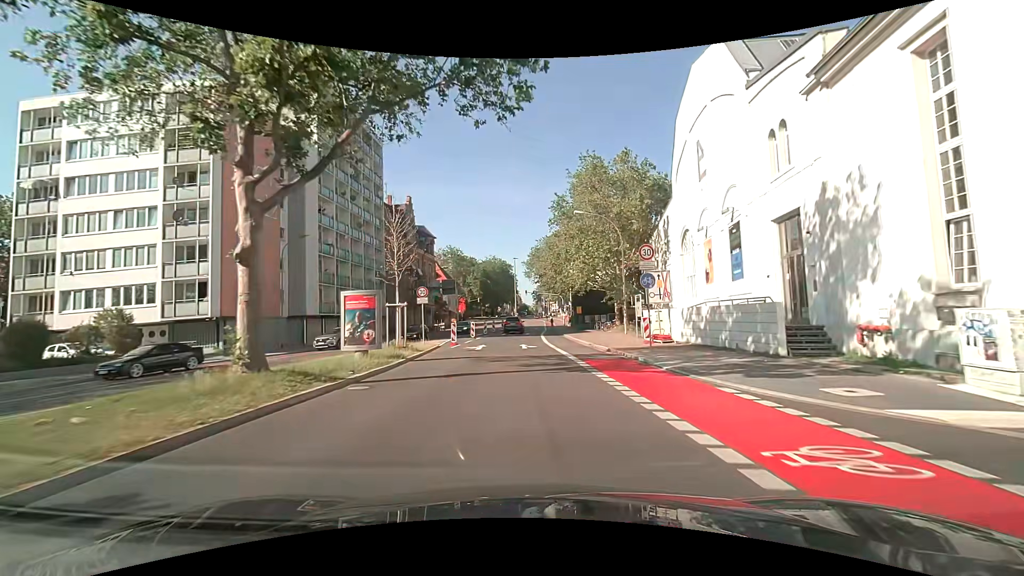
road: secondary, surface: asphalt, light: Day
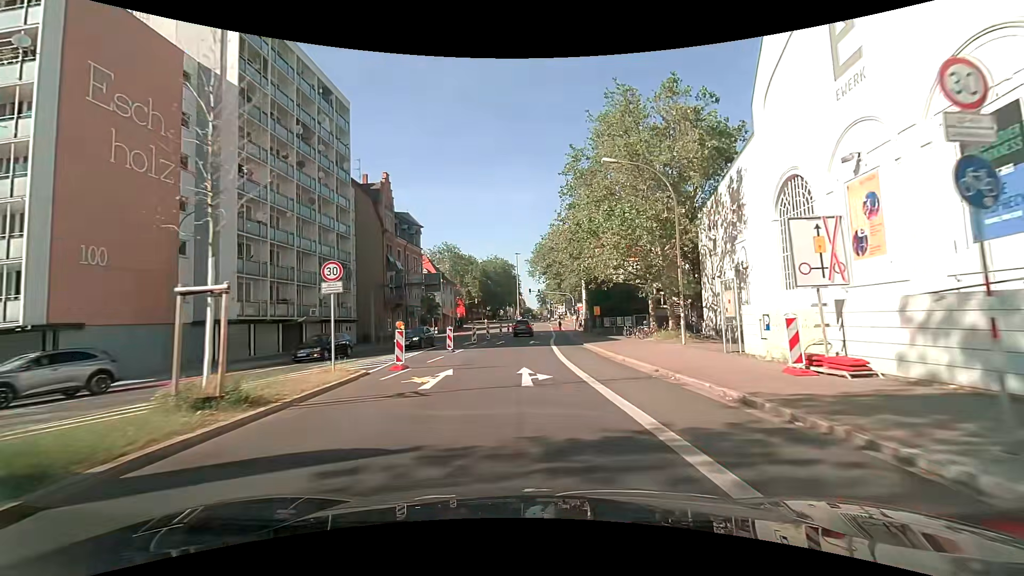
(0.0, +13.3) m; -1°
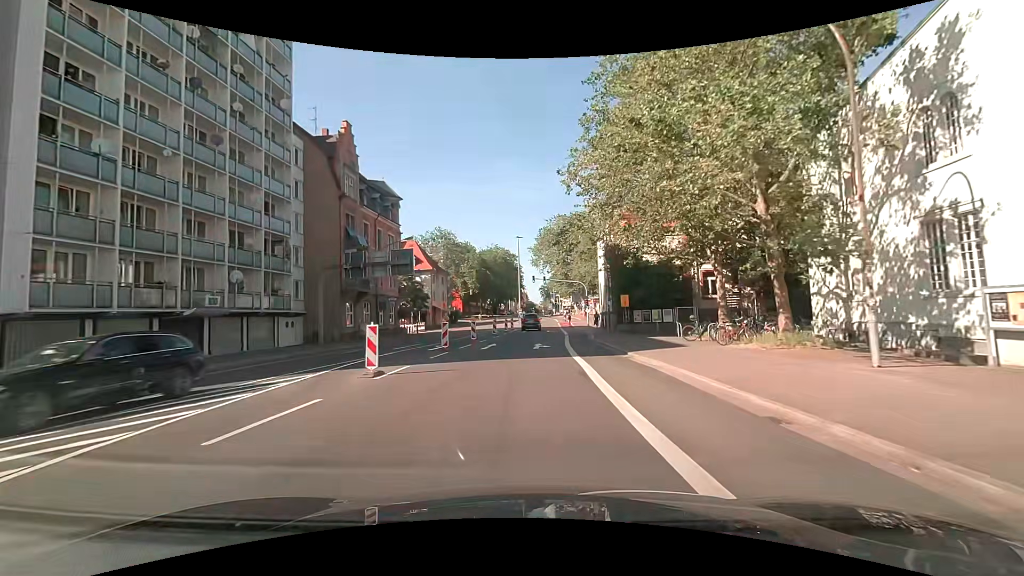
(0.0, +13.5) m; 0°
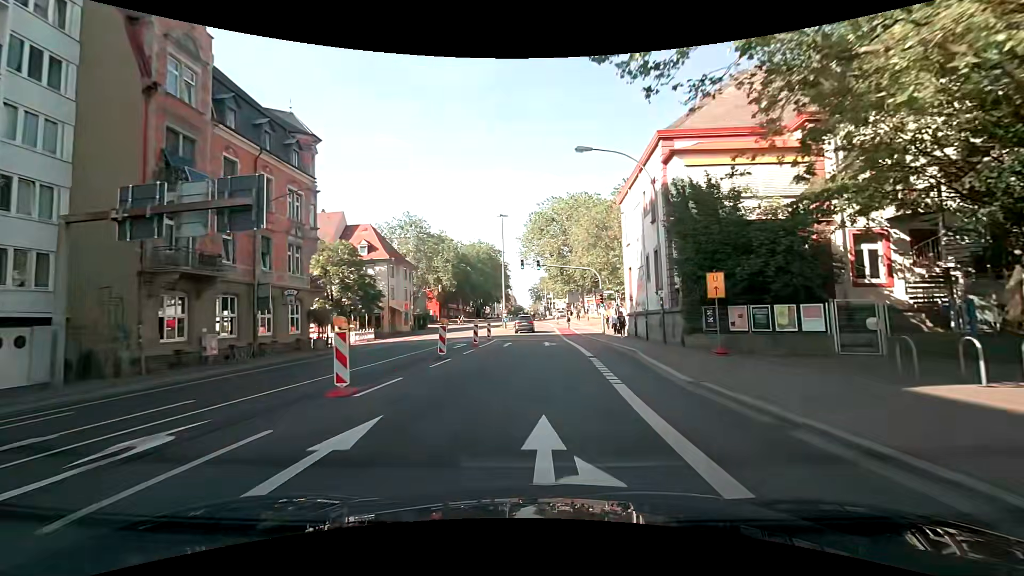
(+0.1, +20.2) m; -1°
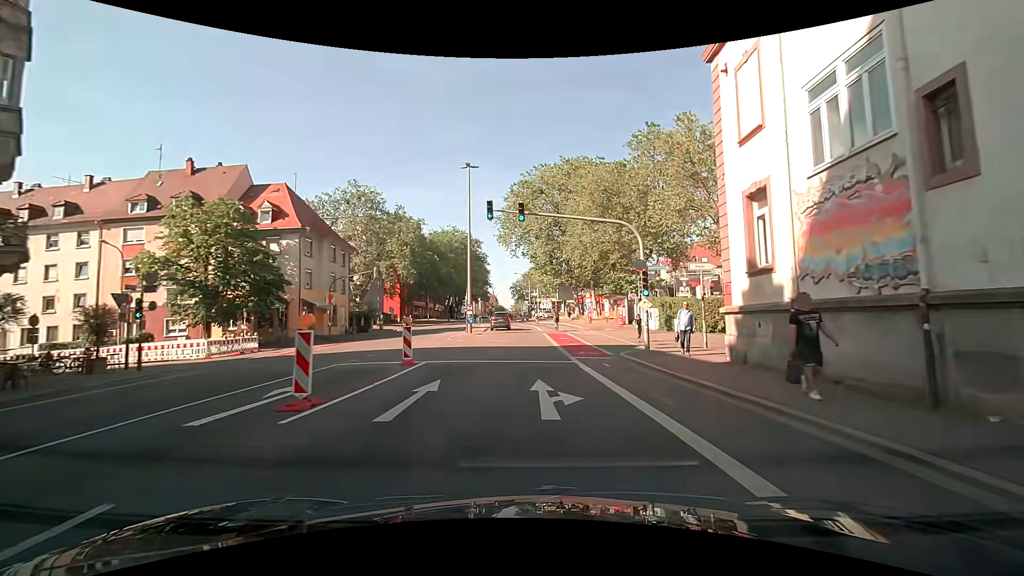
(+1.0, +20.6) m; +4°
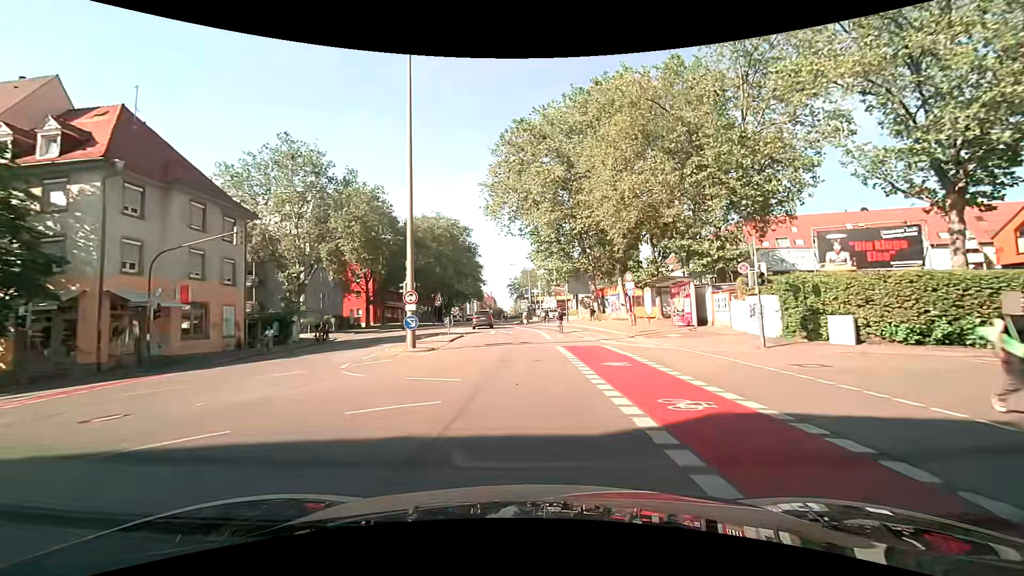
(+0.1, +20.5) m; 0°
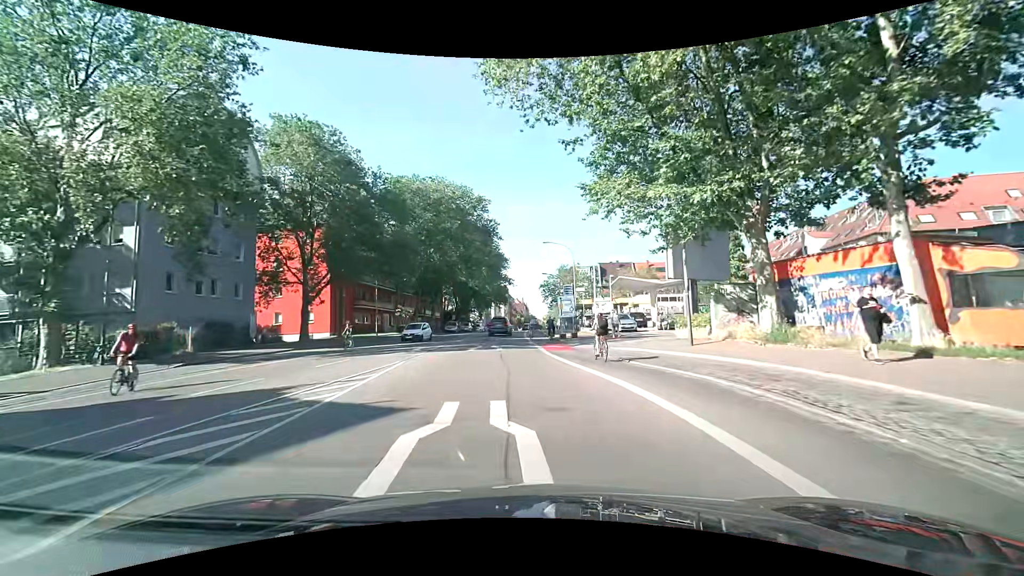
(-0.9, +32.2) m; -4°
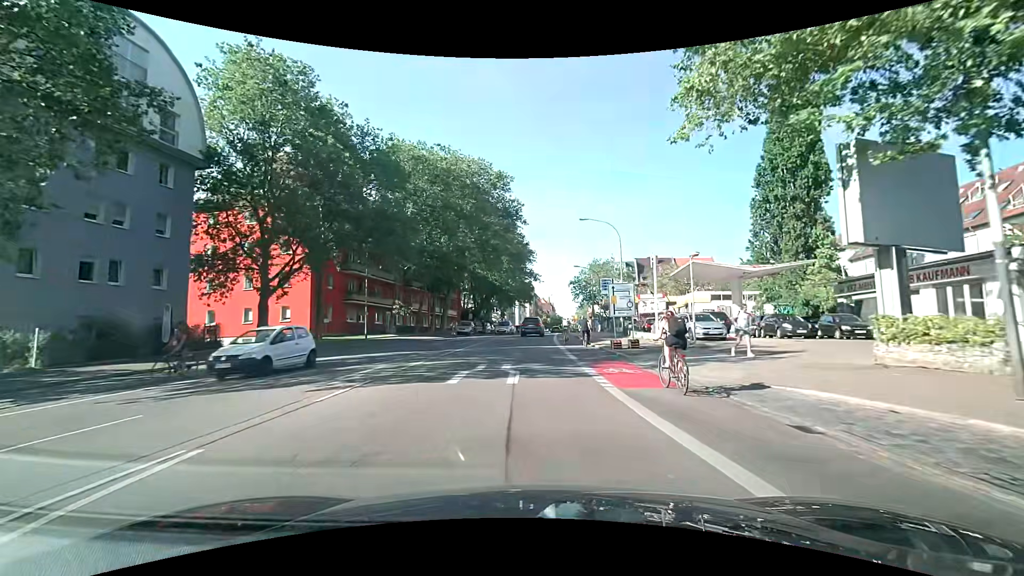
(-0.4, +12.3) m; -4°
(0, +10) (0, +20) (0, +30) (+1, +40) (+1, +50) (+2, +60) (+3, +70) (+4, +80) (+5, +90) (+6, +100) m
